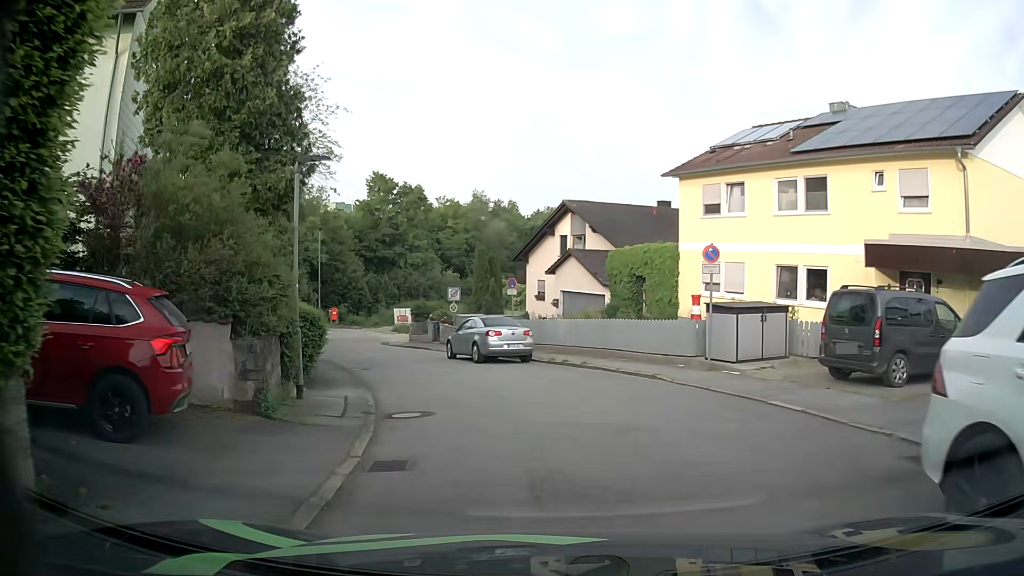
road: residential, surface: asphalt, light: Day
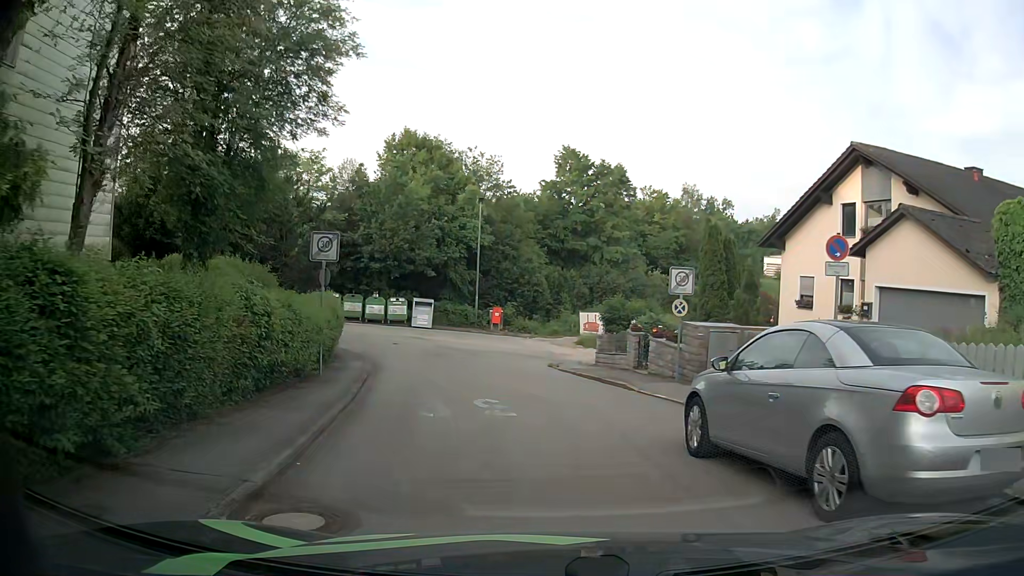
(-2.2, +15.7) m; -17°
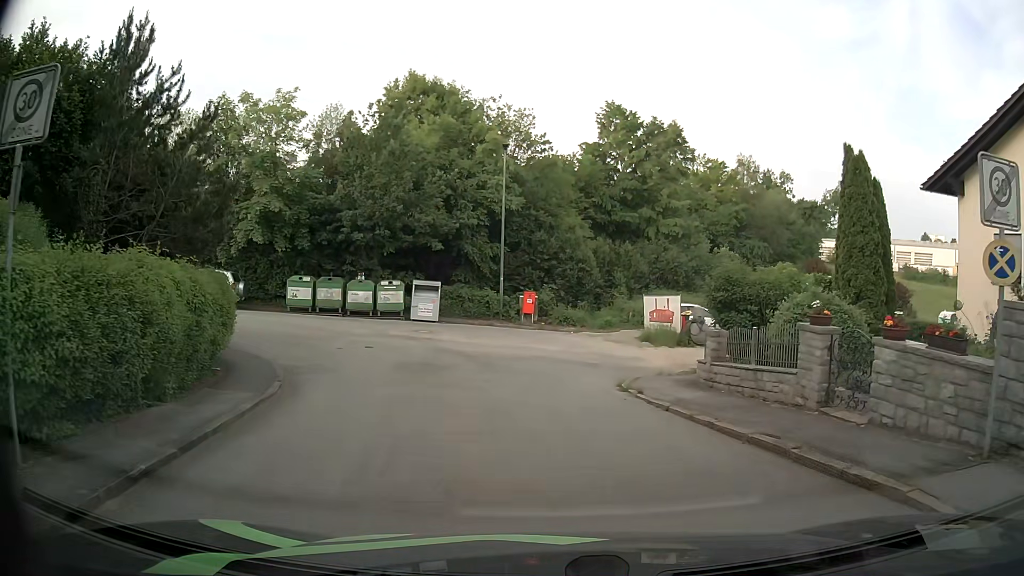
(-0.4, +11.0) m; -3°
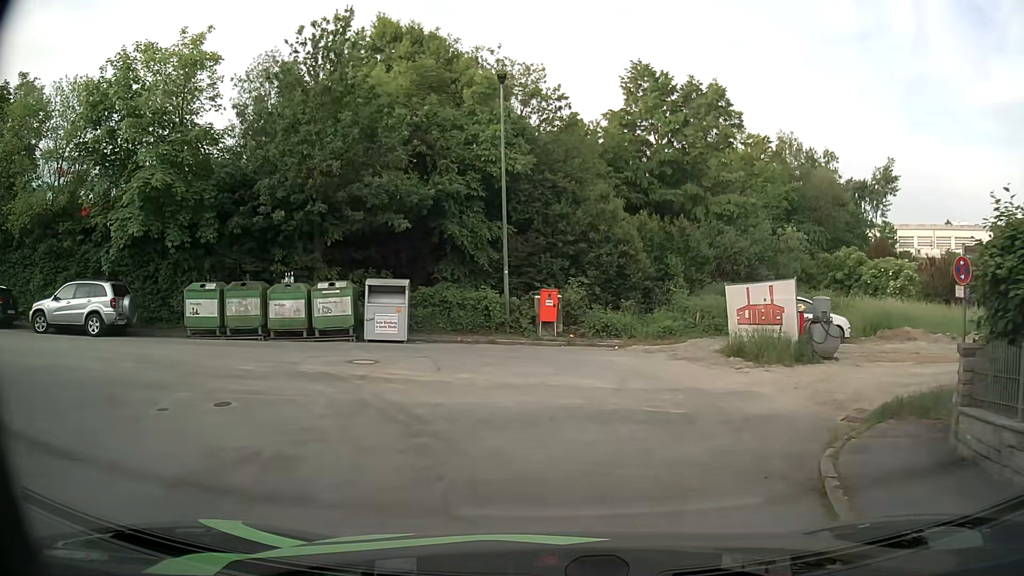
(0.0, +10.4) m; -2°
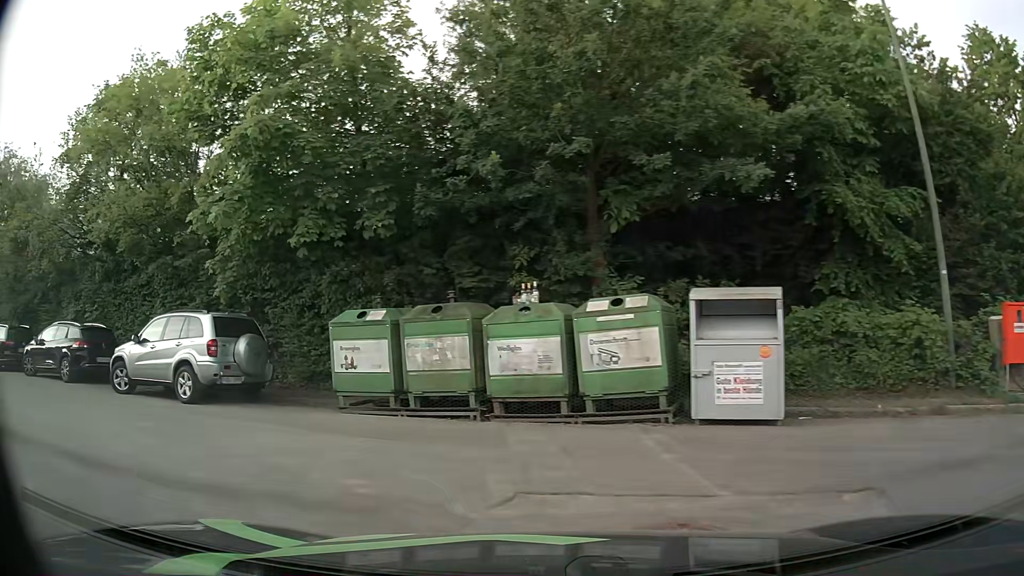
(-1.7, +9.8) m; -30°
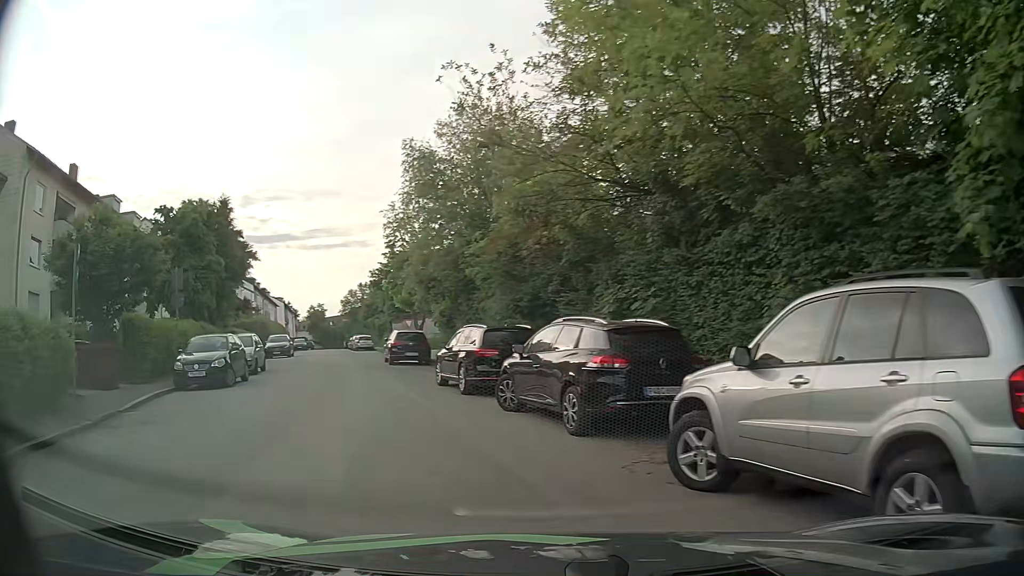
(-3.5, +8.1) m; -47°
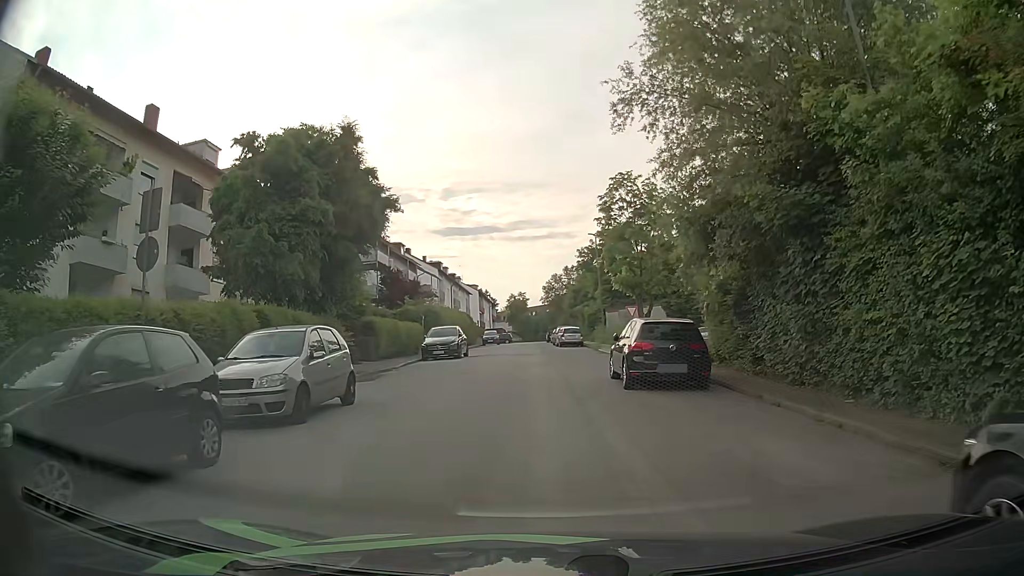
(-3.9, +13.9) m; -19°
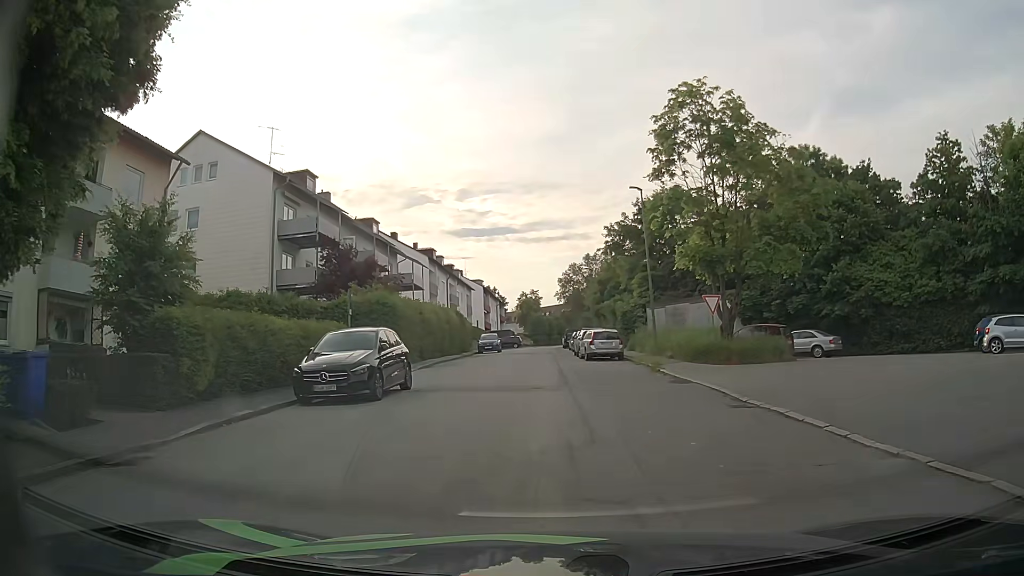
(-0.4, +17.6) m; -2°
(0, +10) (0, +20) (0, +30) (0, +40) (0, +50) (0, +60) (0, +70) (0, +80) (+1, +90) (+3, +100) m
